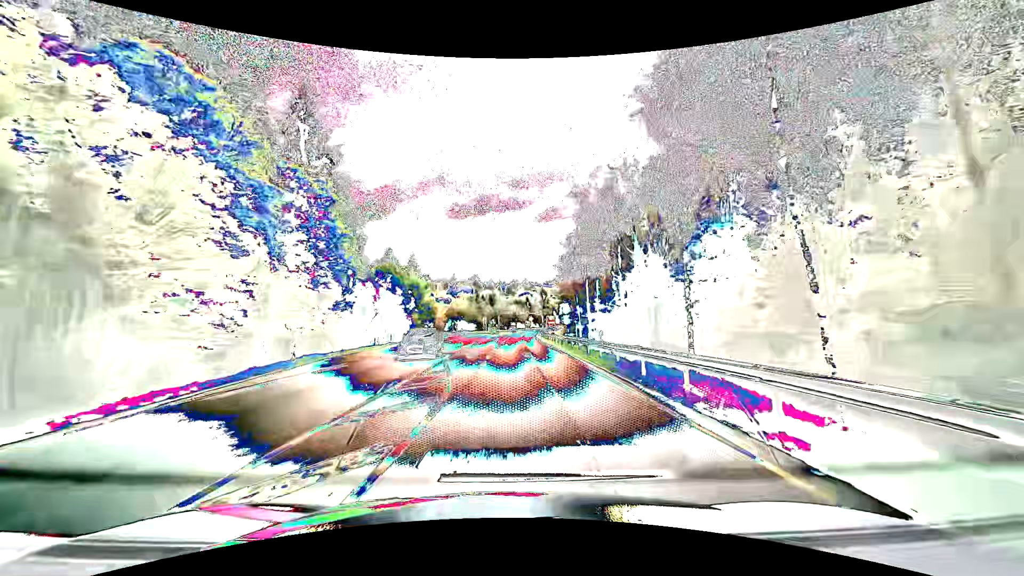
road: secondary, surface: asphalt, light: Day
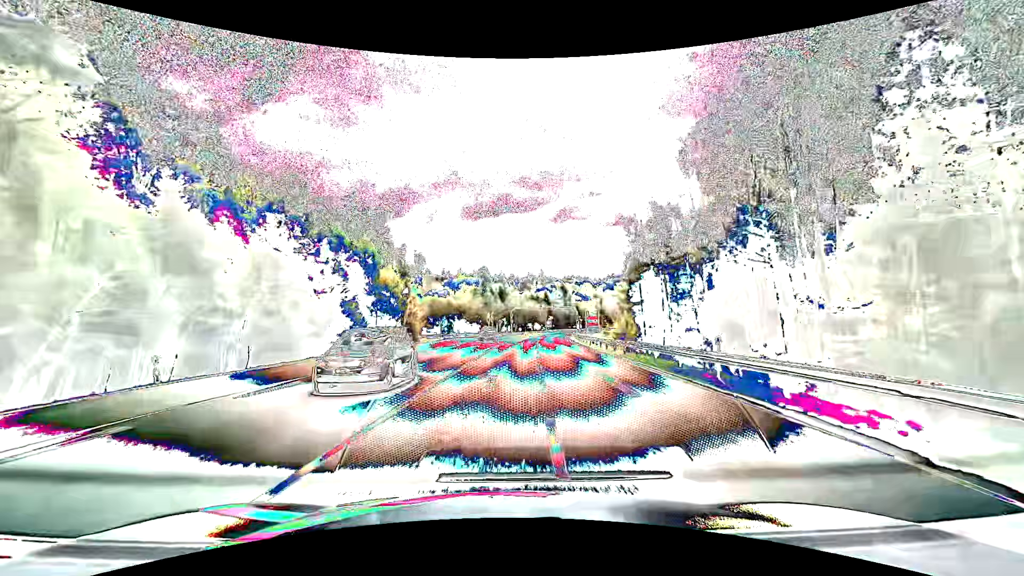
(-0.5, +48.5) m; -1°
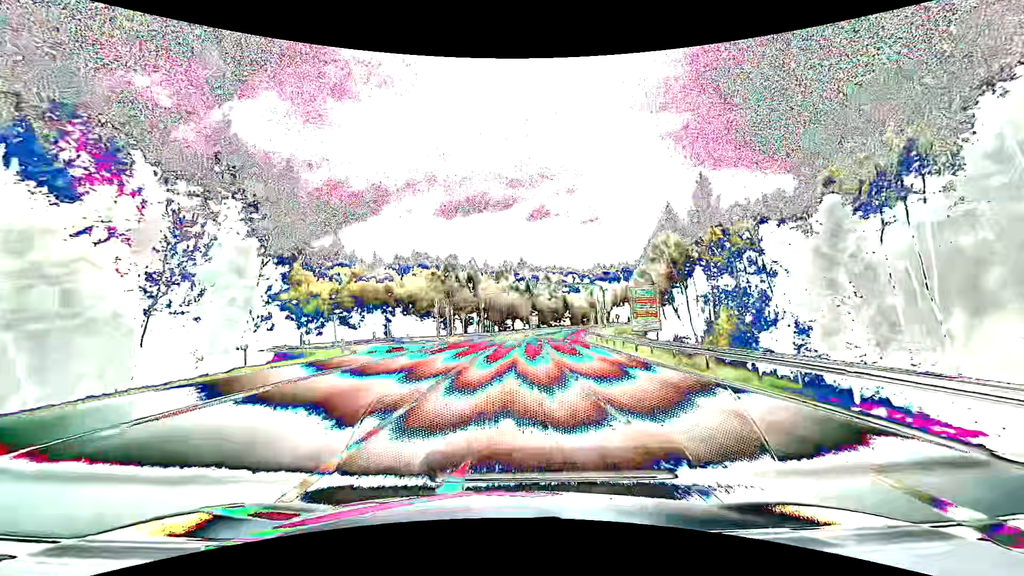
(+1.2, +45.3) m; +3°
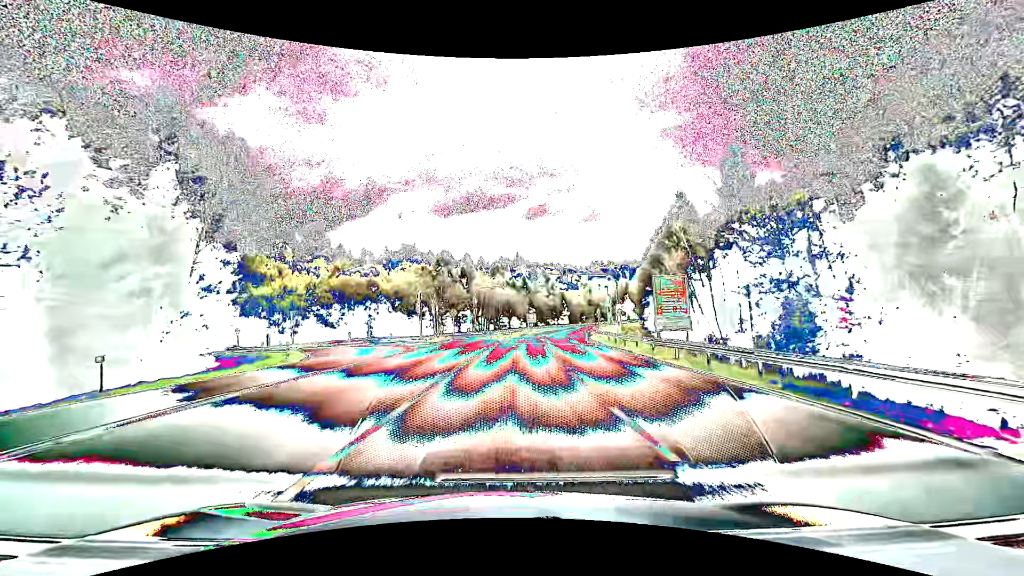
(0.0, +7.8) m; 0°
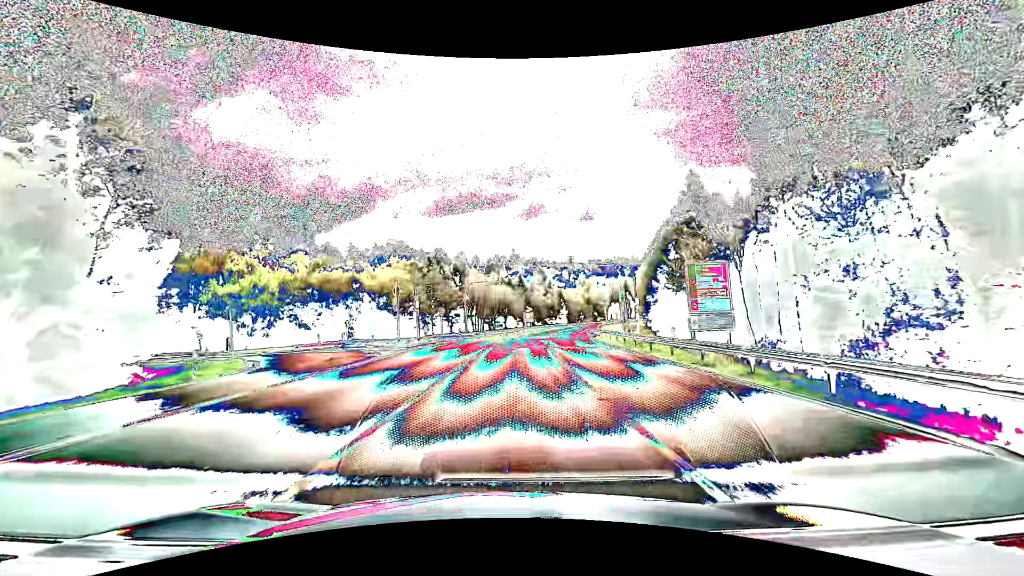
(0.0, +7.2) m; 0°
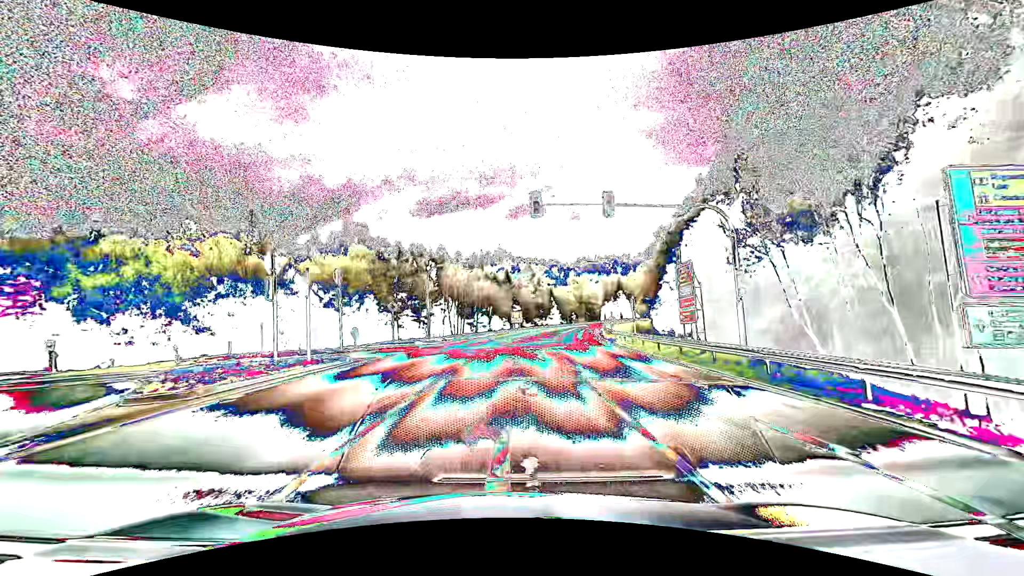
(+0.3, +17.0) m; +2°
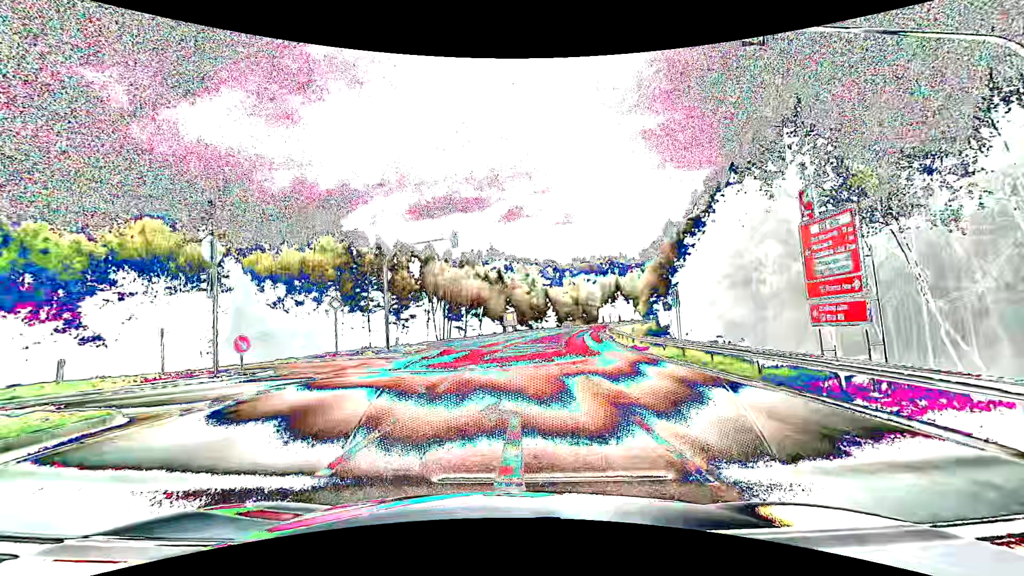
(+0.1, +10.5) m; 0°
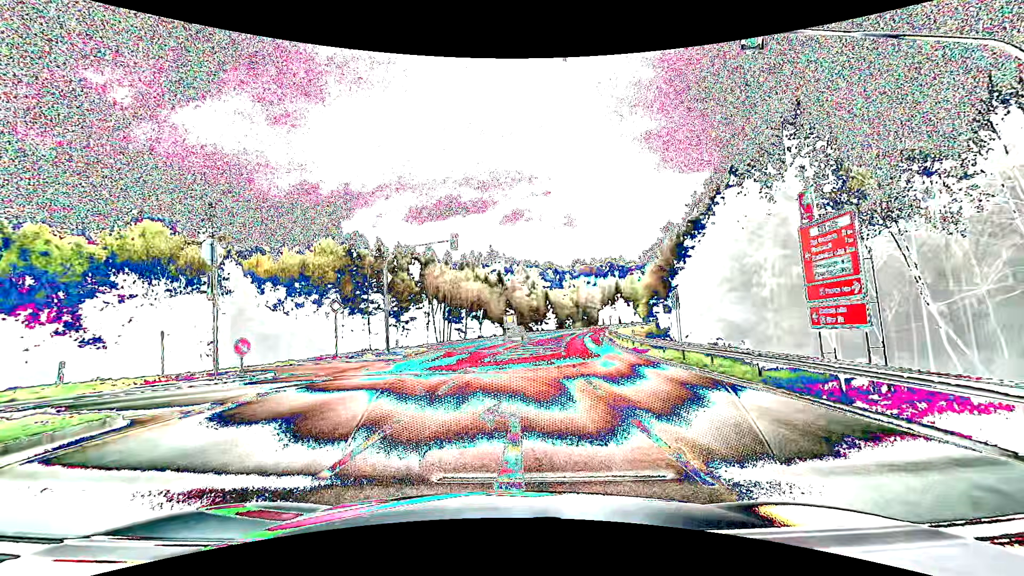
(0.0, +0.1) m; 0°
(0, +10) (-3, +19) (-11, +26) (-20, +28) (-30, +30) (-40, +31) (-50, +34) (-59, +38) (-68, +42) (-77, +47) m
